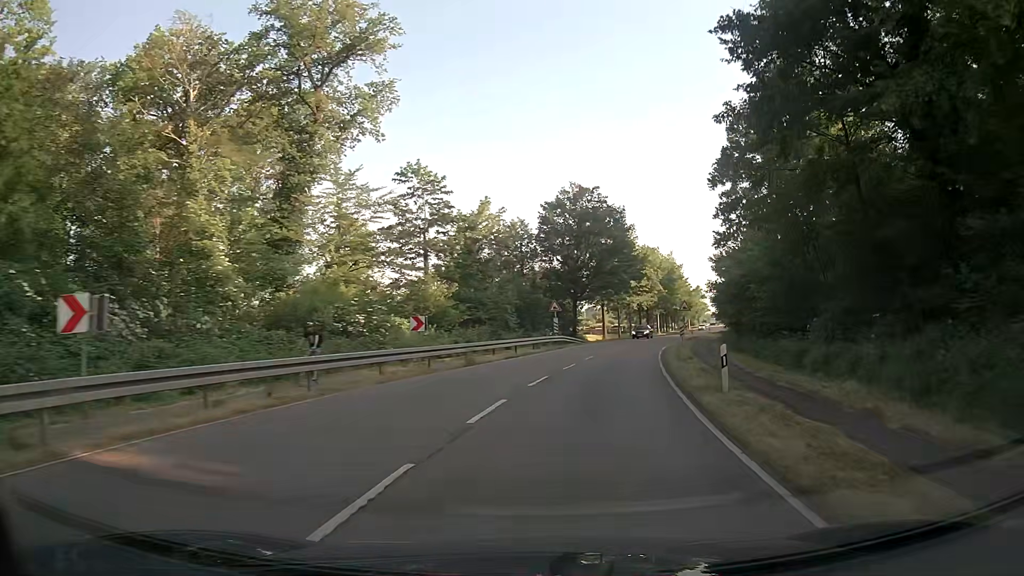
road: secondary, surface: asphalt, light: Day
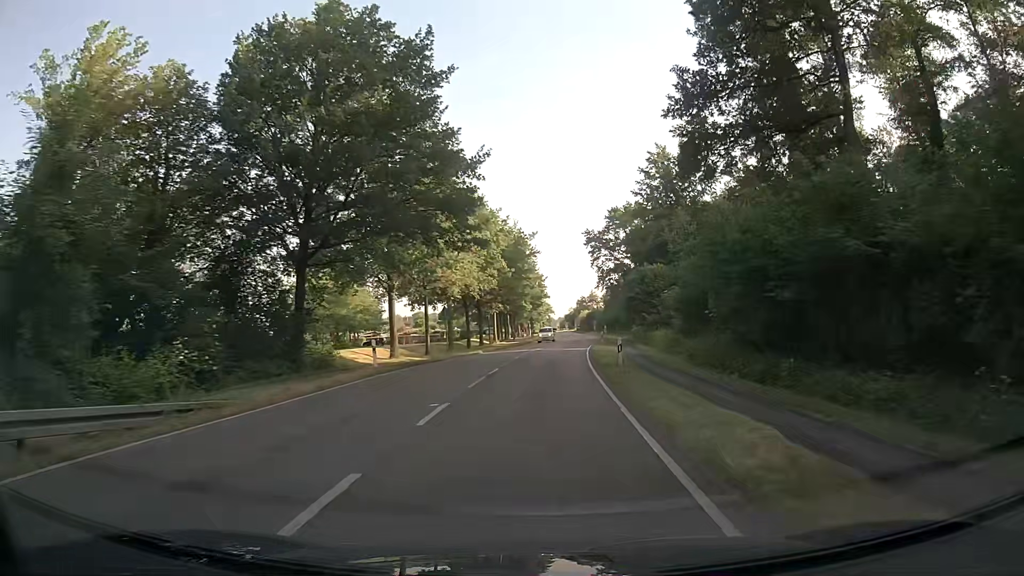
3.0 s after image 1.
(+6.8, +42.7) m; +15°
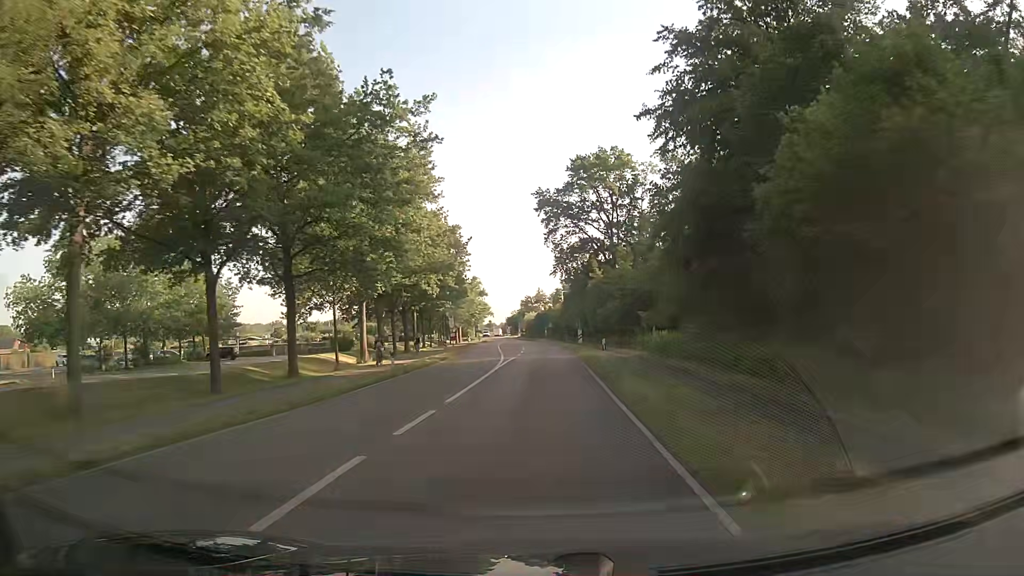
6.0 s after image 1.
(+2.0, +43.5) m; +5°
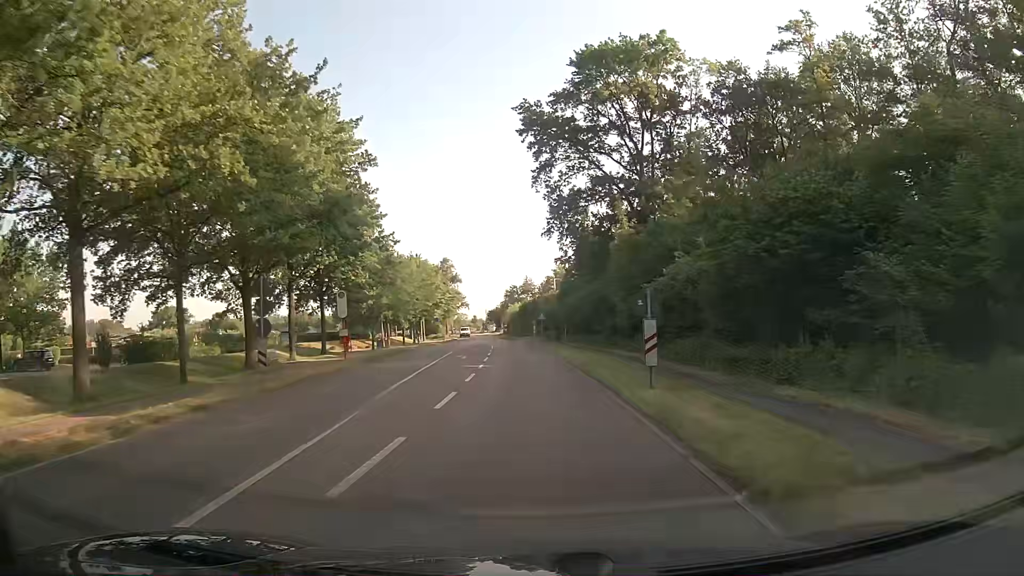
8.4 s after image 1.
(+0.7, +34.7) m; +1°
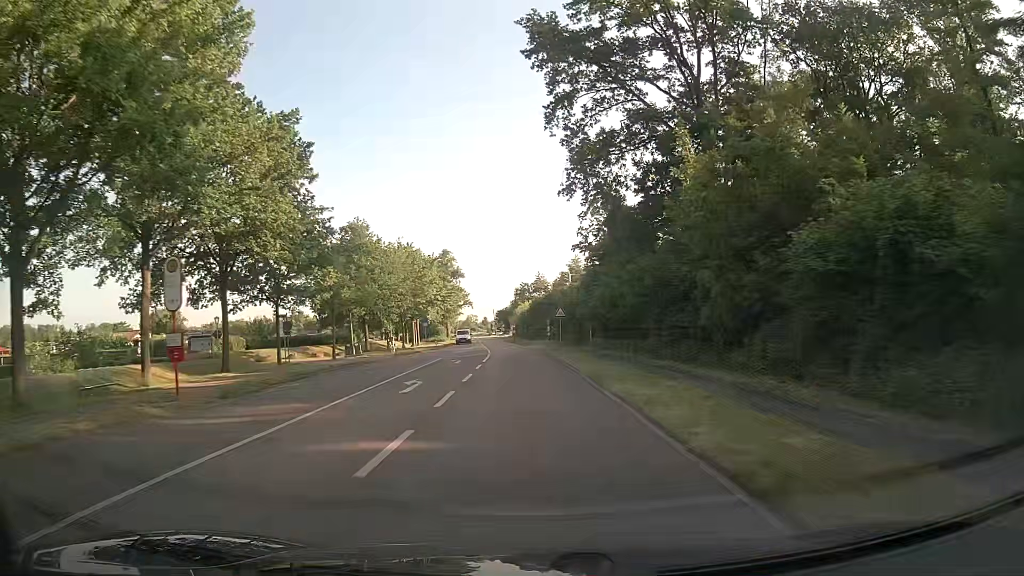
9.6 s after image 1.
(-0.2, +17.3) m; -1°
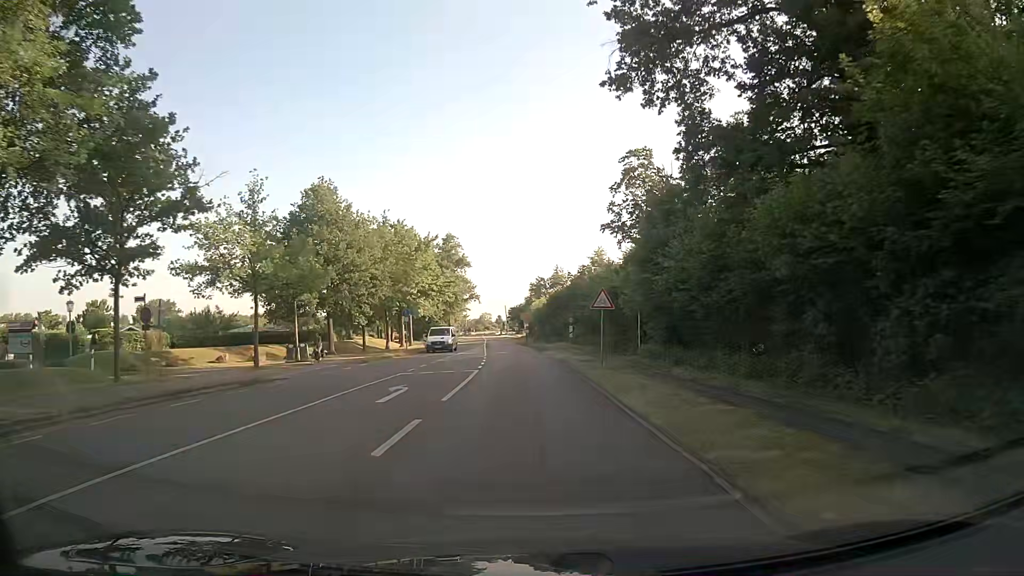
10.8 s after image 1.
(-0.2, +17.3) m; -2°
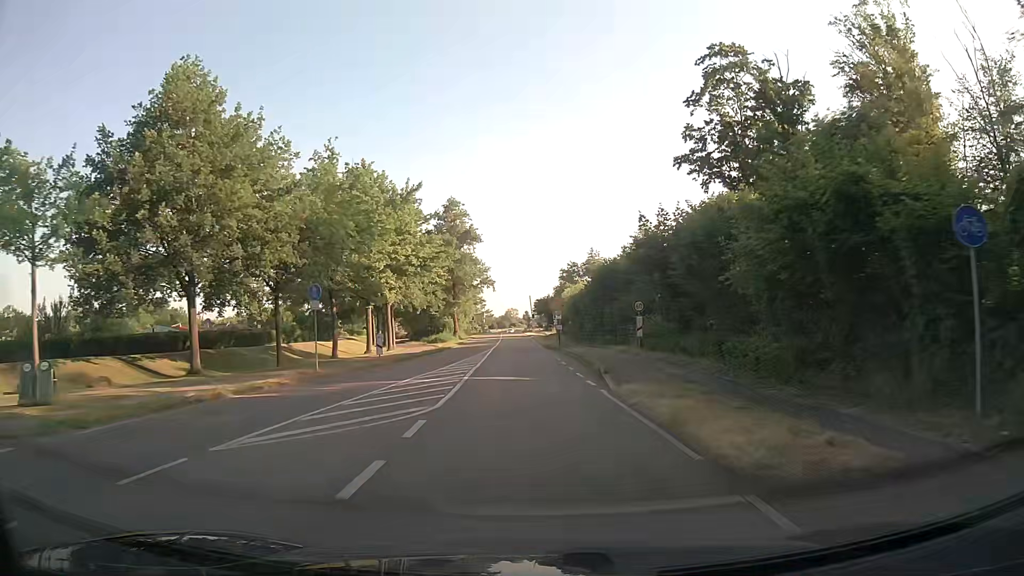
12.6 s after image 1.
(-0.4, +25.9) m; -2°
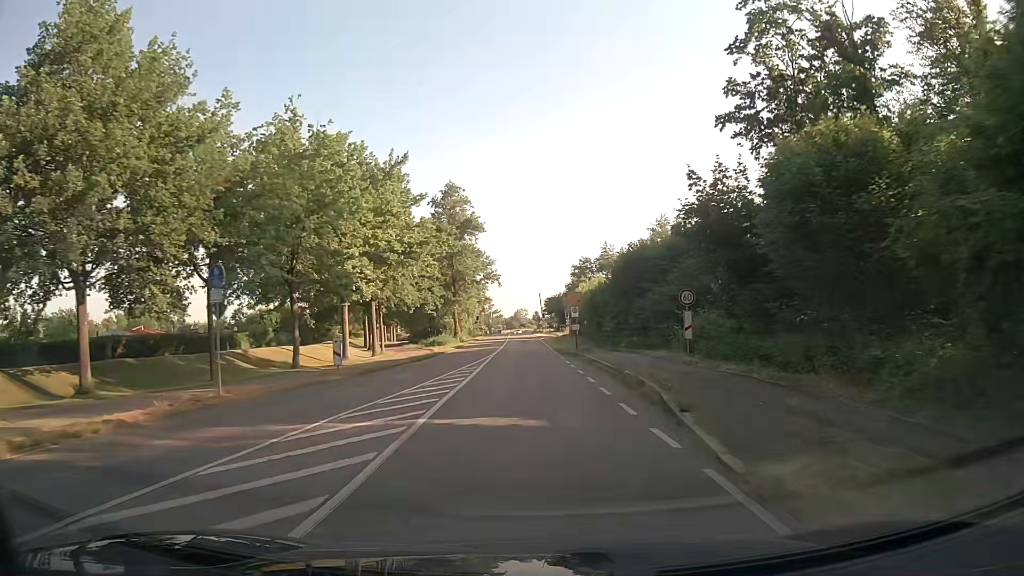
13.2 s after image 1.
(-0.1, +8.6) m; -1°
(0, +10) (0, +20) (0, +30) (-1, +40) (-1, +50) (-1, +60) (-1, +70) (-1, +80) (-2, +90) (-2, +100) m
